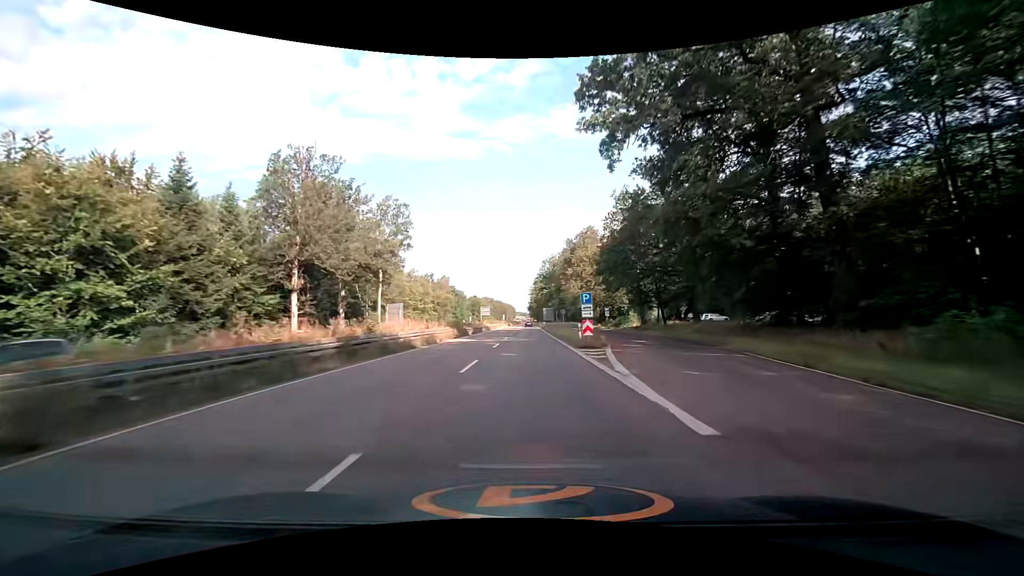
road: trunk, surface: asphalt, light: Day
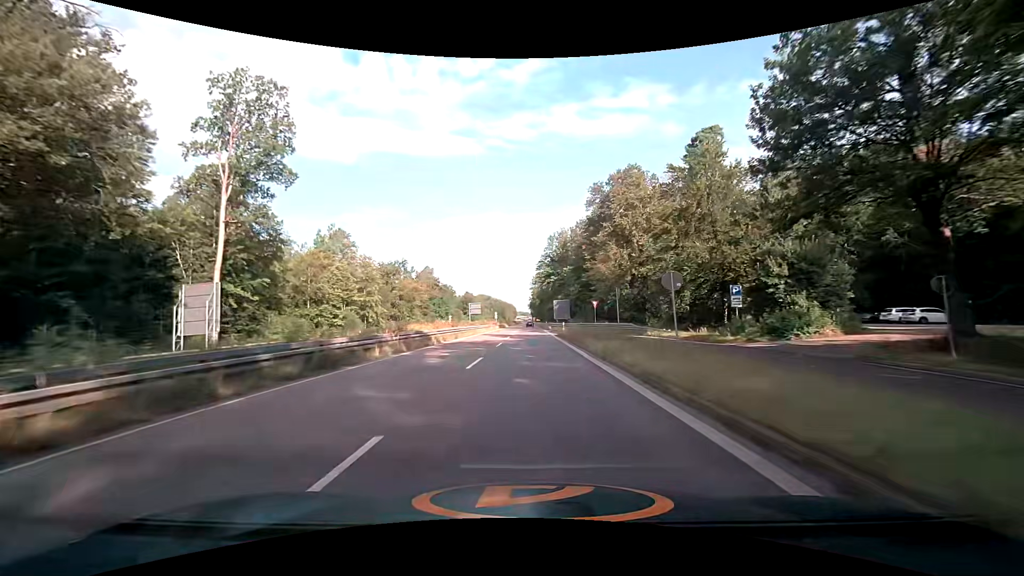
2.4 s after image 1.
(-0.1, +48.3) m; -1°
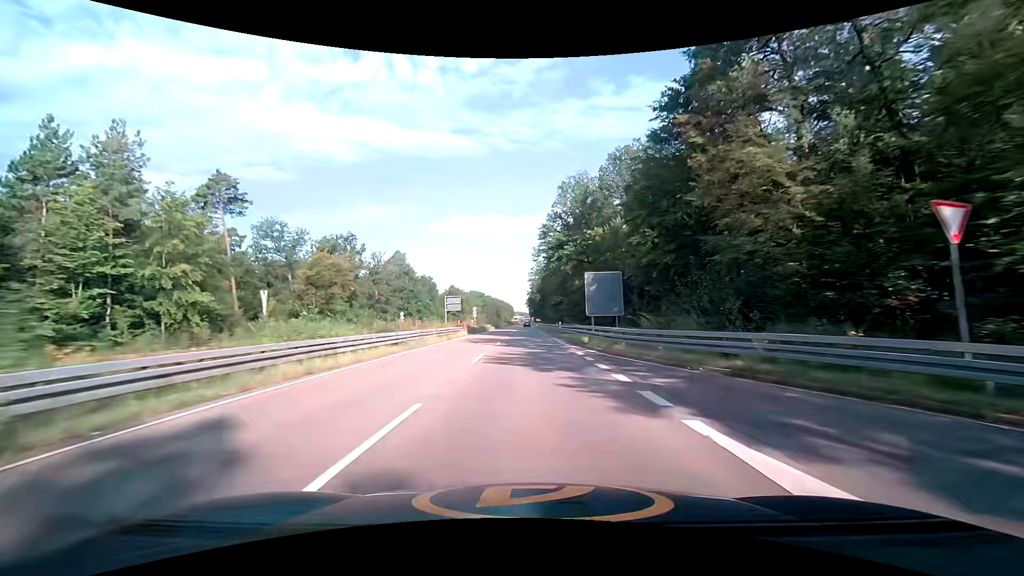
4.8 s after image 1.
(+0.5, +47.5) m; +1°
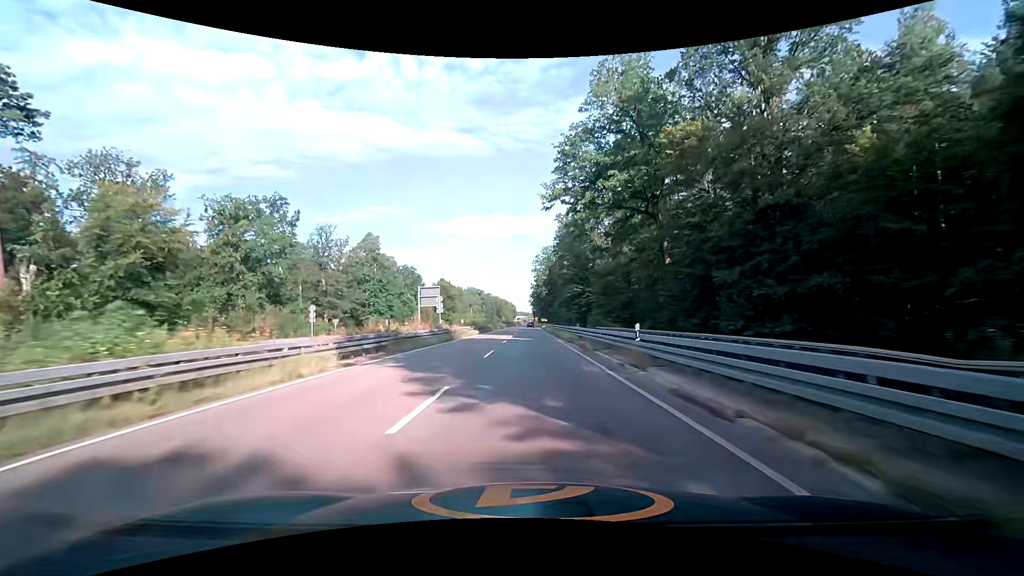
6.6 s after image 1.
(-0.1, +35.1) m; 0°
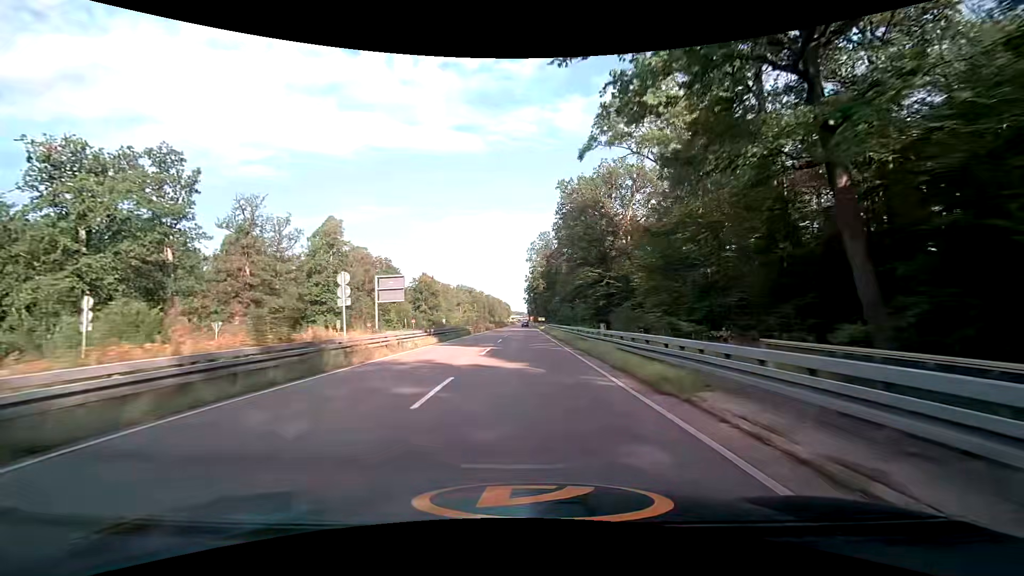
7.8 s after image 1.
(+0.1, +23.4) m; +1°
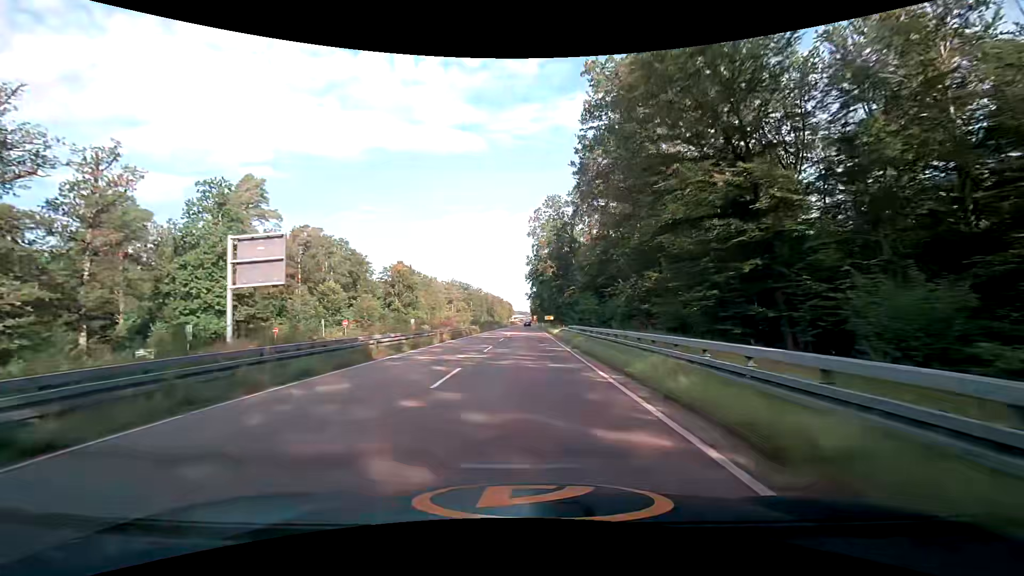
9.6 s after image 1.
(-0.1, +35.2) m; 0°
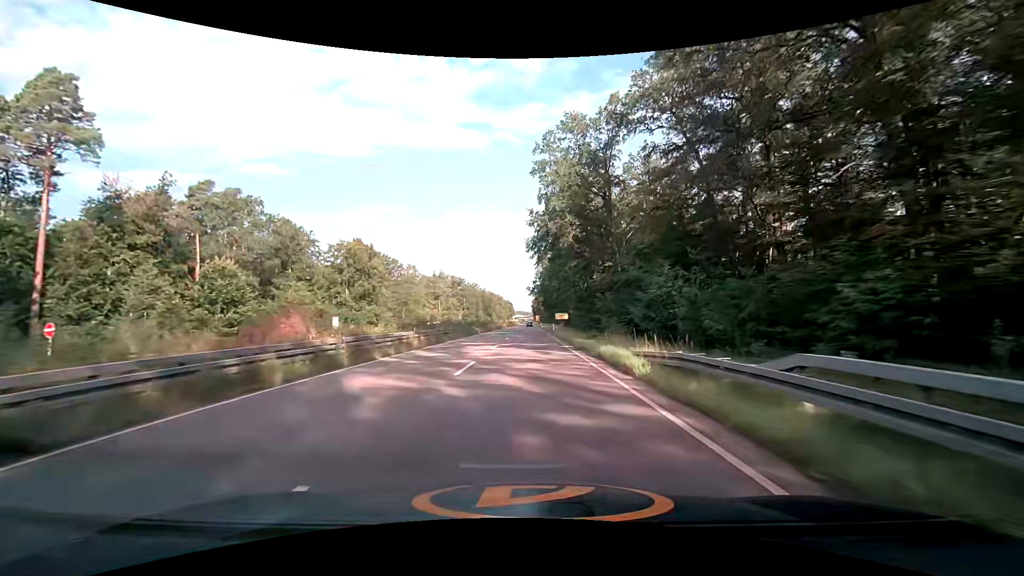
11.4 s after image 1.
(-0.2, +35.3) m; 0°
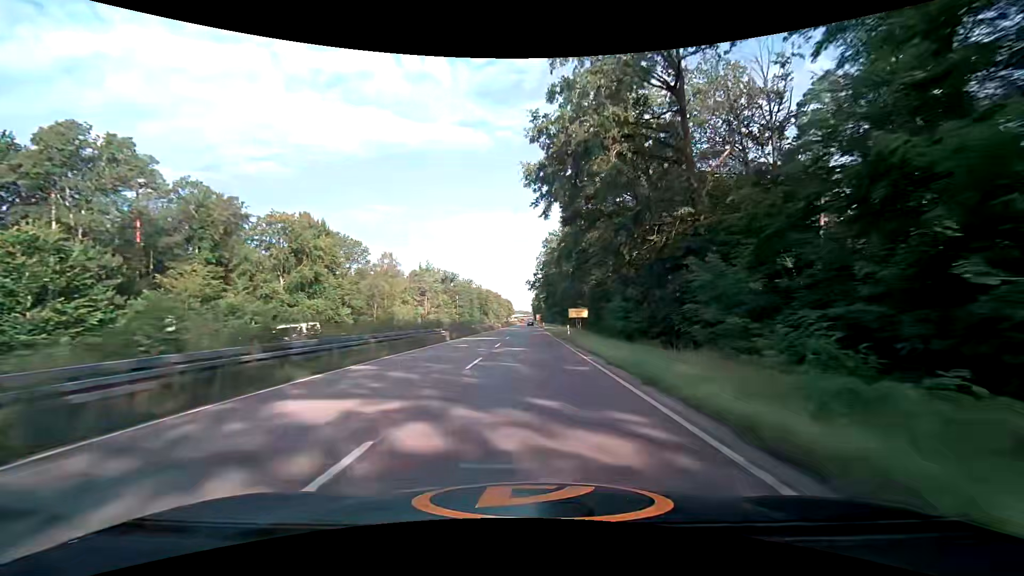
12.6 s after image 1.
(+0.1, +23.6) m; 0°
(0, +10) (0, +20) (0, +30) (0, +40) (0, +50) (0, +60) (+1, +70) (+1, +80) (+1, +90) (+1, +100) m
